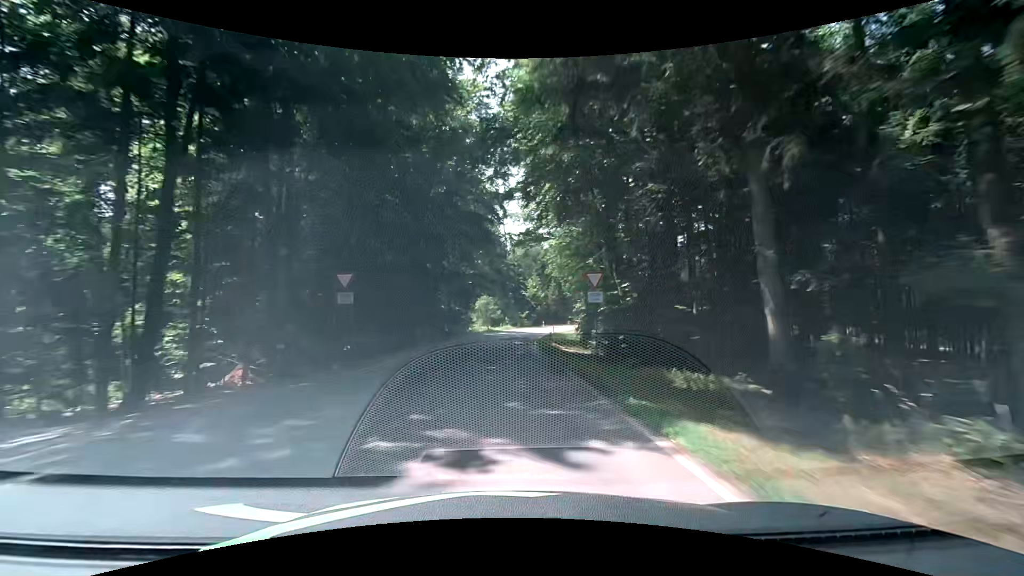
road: tertiary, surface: asphalt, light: Day
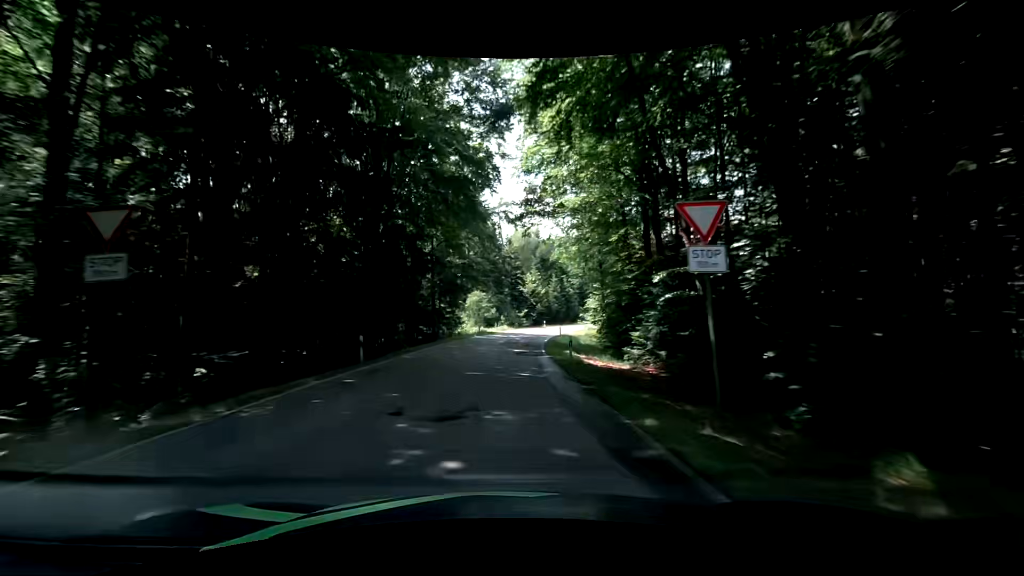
(+0.1, +10.8) m; +1°
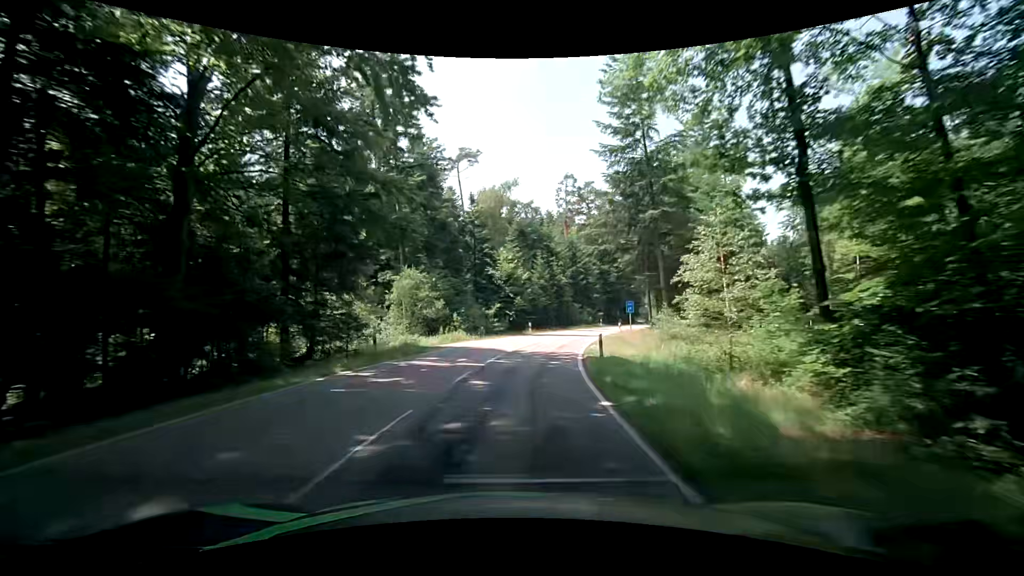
(+0.4, +30.4) m; +3°
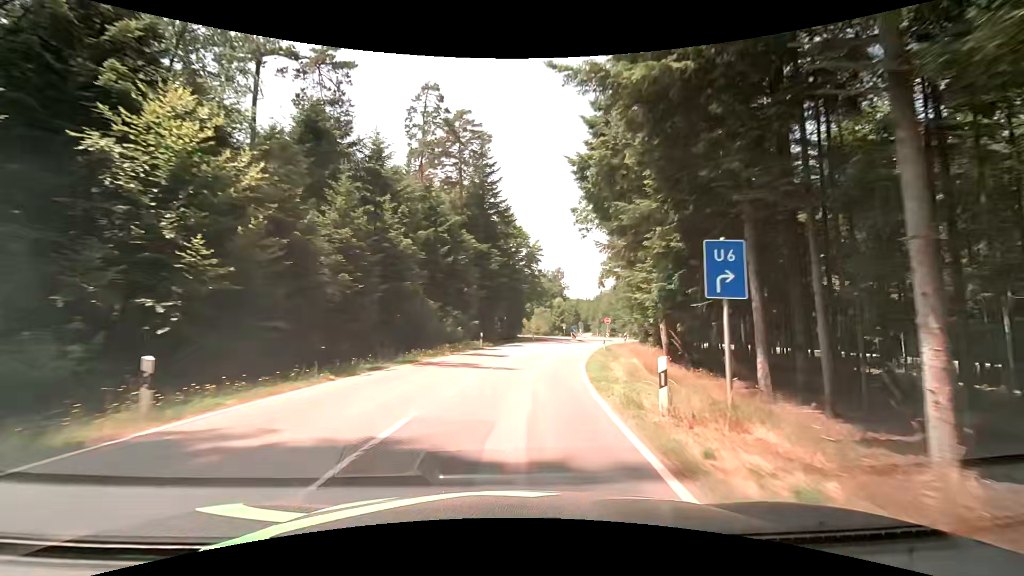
(+4.6, +35.3) m; +16°
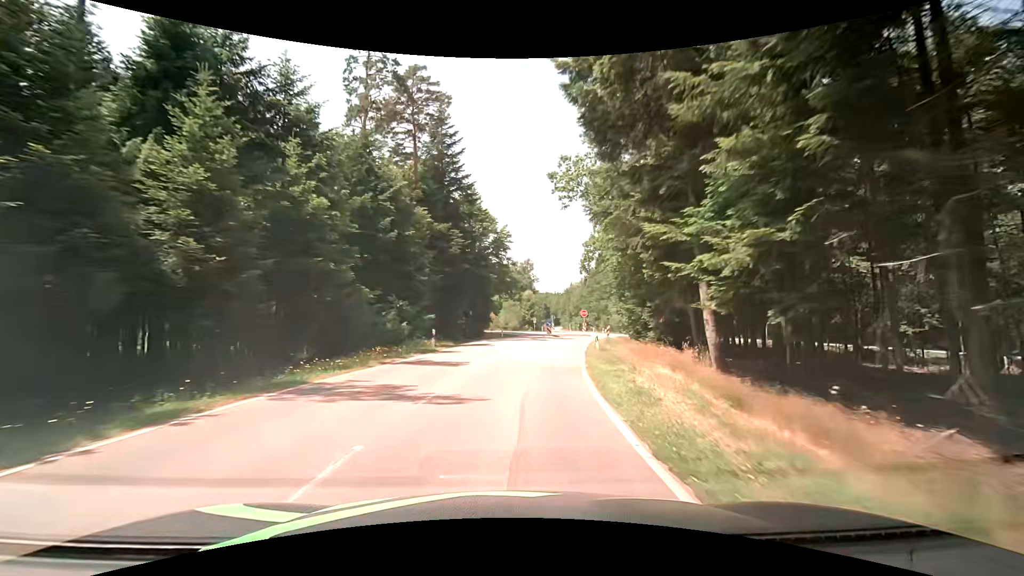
(+0.4, +8.2) m; +5°
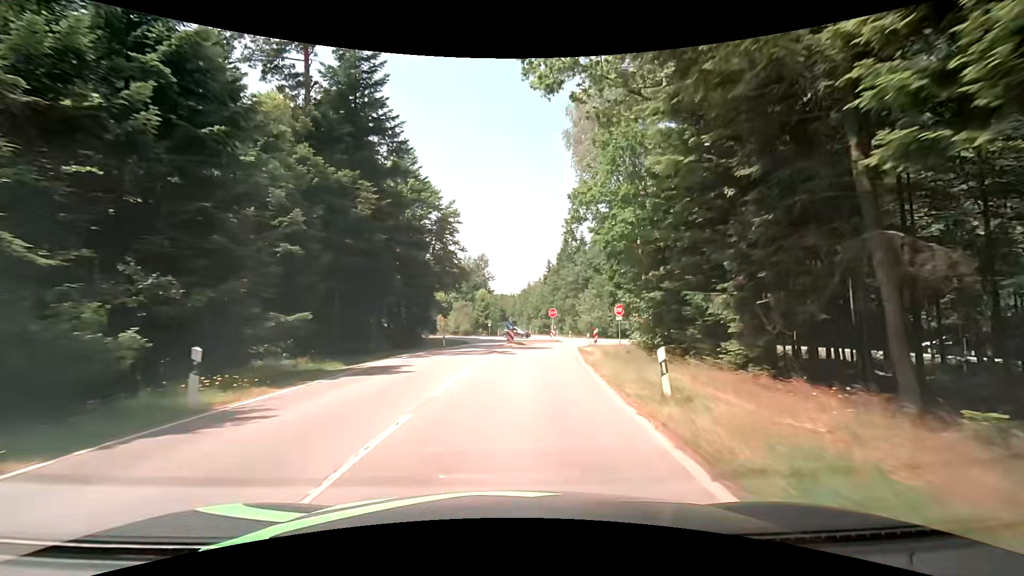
(+0.7, +15.8) m; +5°
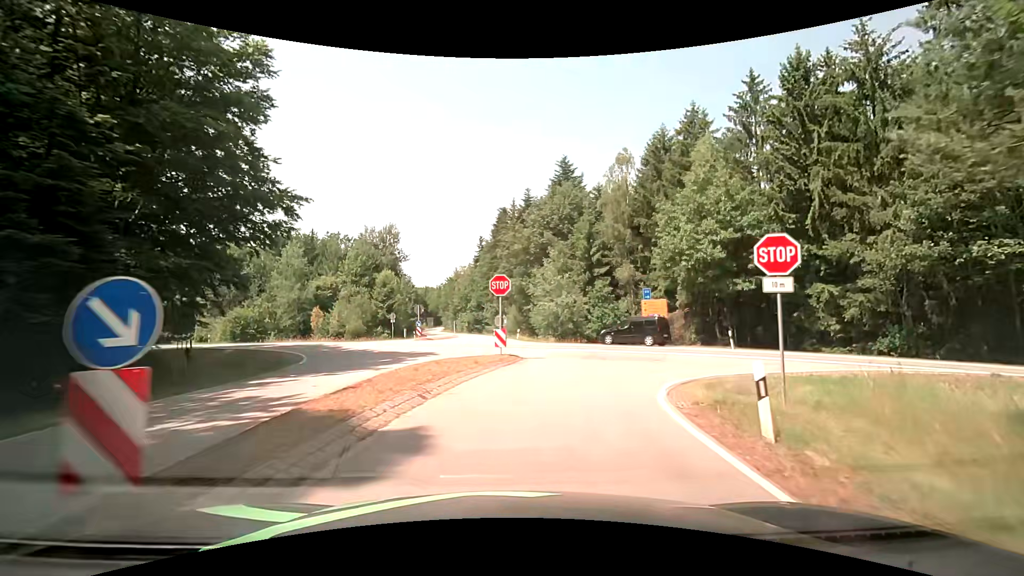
(+1.9, +32.7) m; +7°
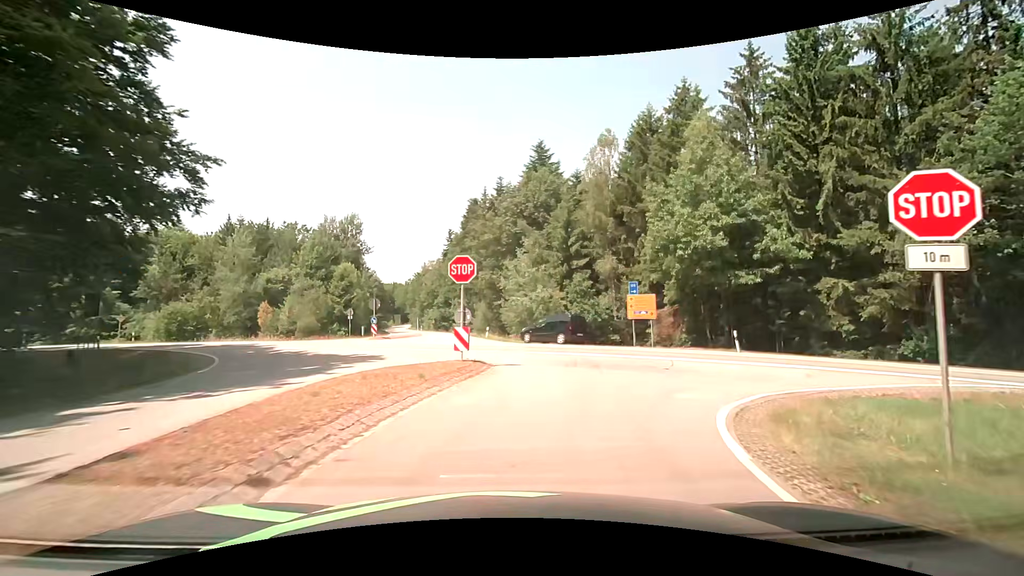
(+0.2, +4.8) m; +3°
